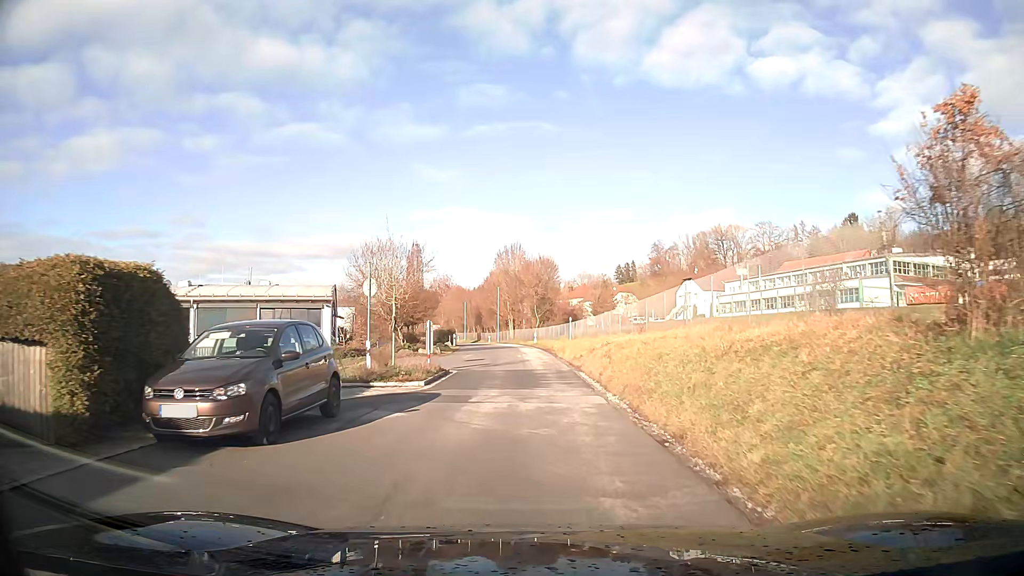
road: tertiary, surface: asphalt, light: Day
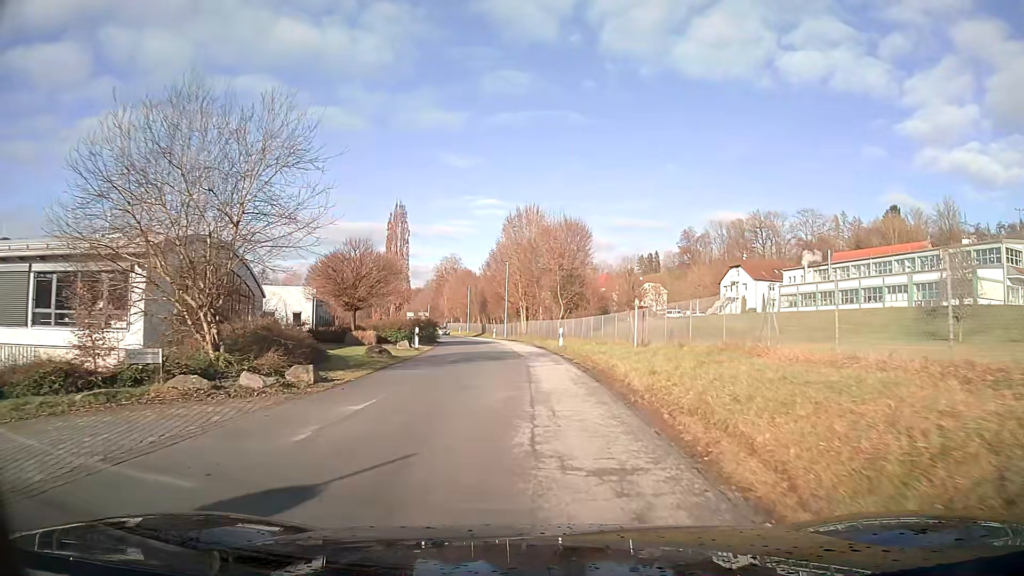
(-0.3, +25.1) m; -1°
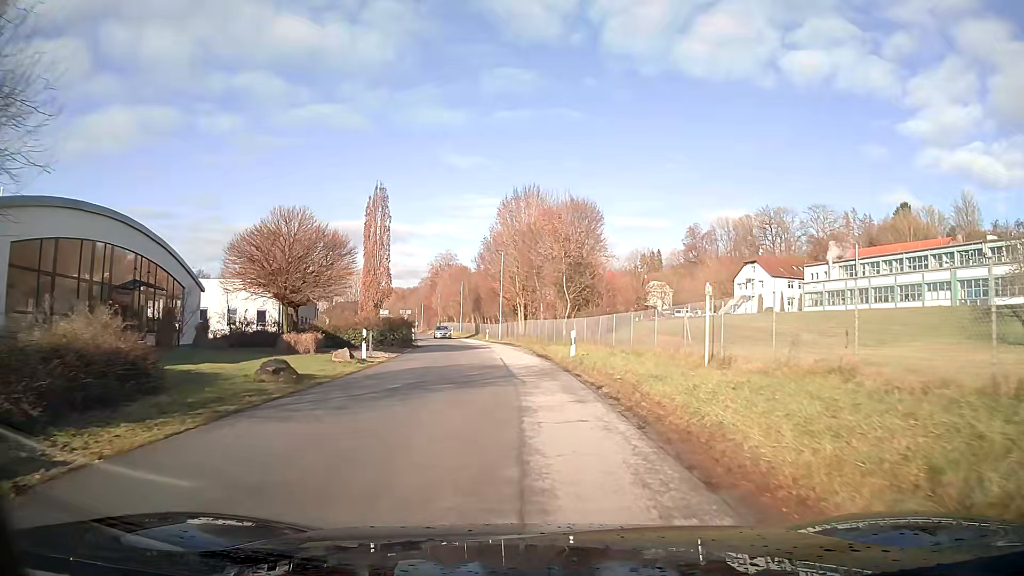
(0.0, +10.1) m; 0°
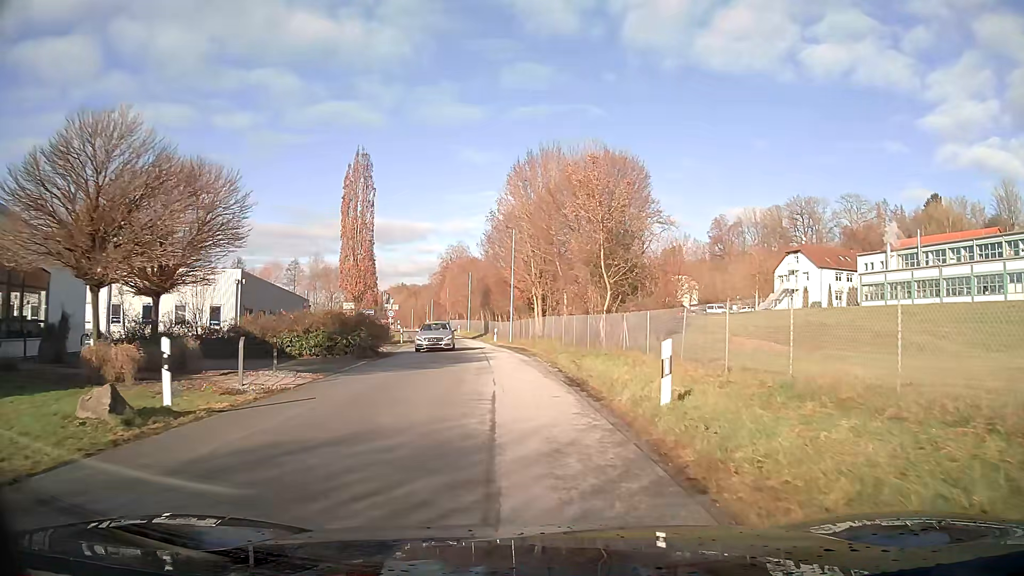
(-0.2, +13.2) m; -2°
